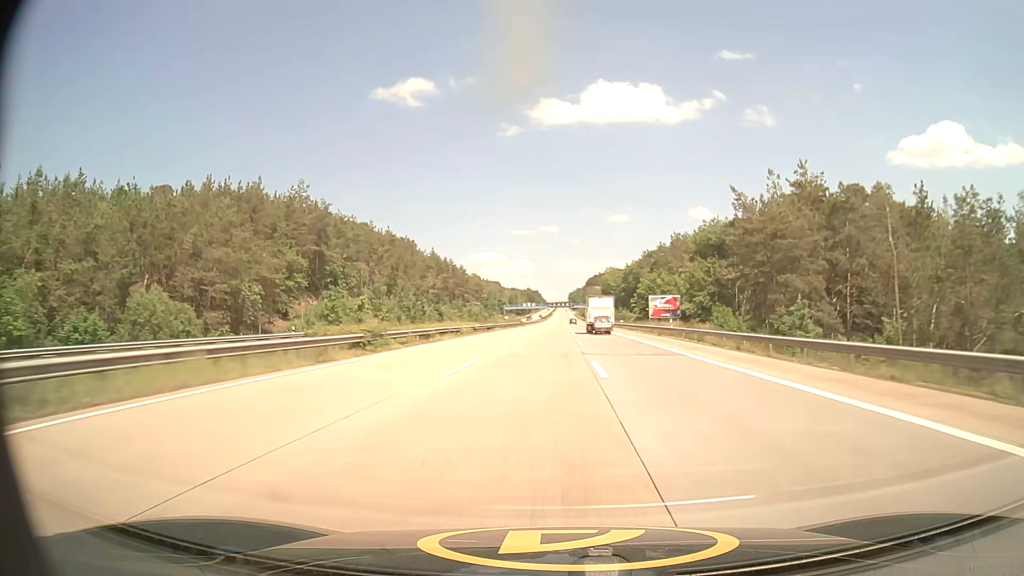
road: motorway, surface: asphalt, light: Day
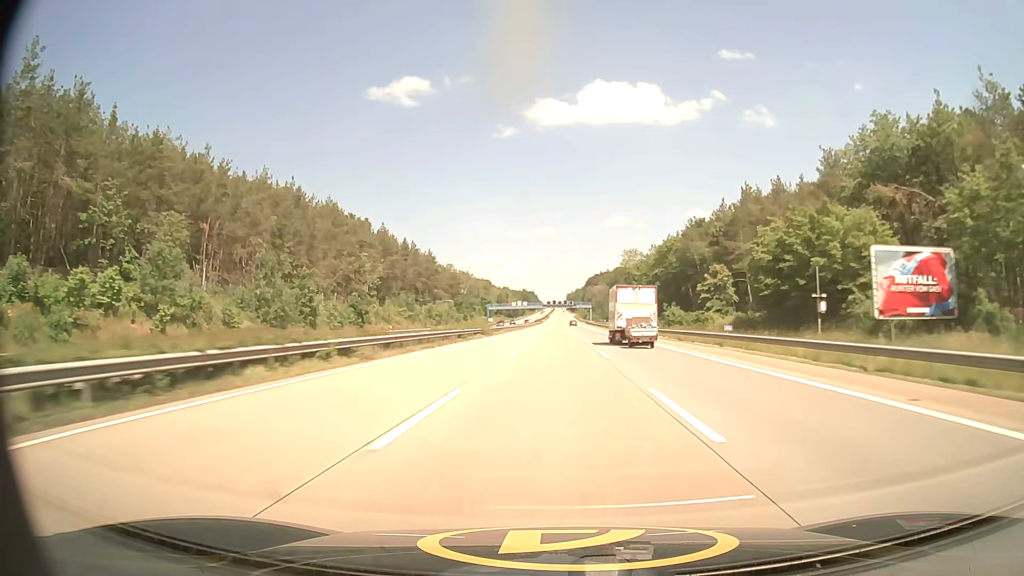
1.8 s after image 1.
(+0.1, +63.1) m; 0°
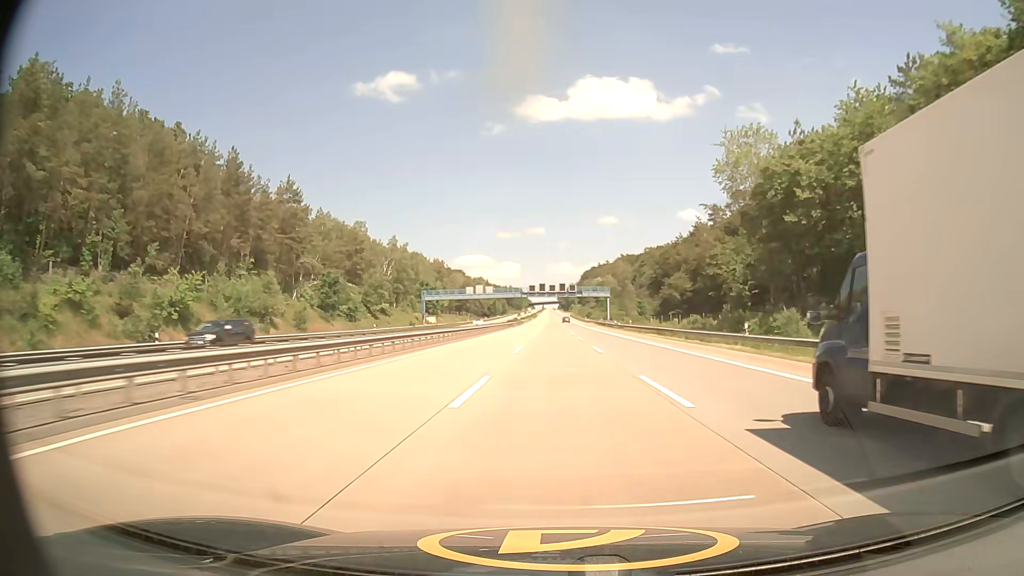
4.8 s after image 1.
(+0.5, +104.8) m; +1°
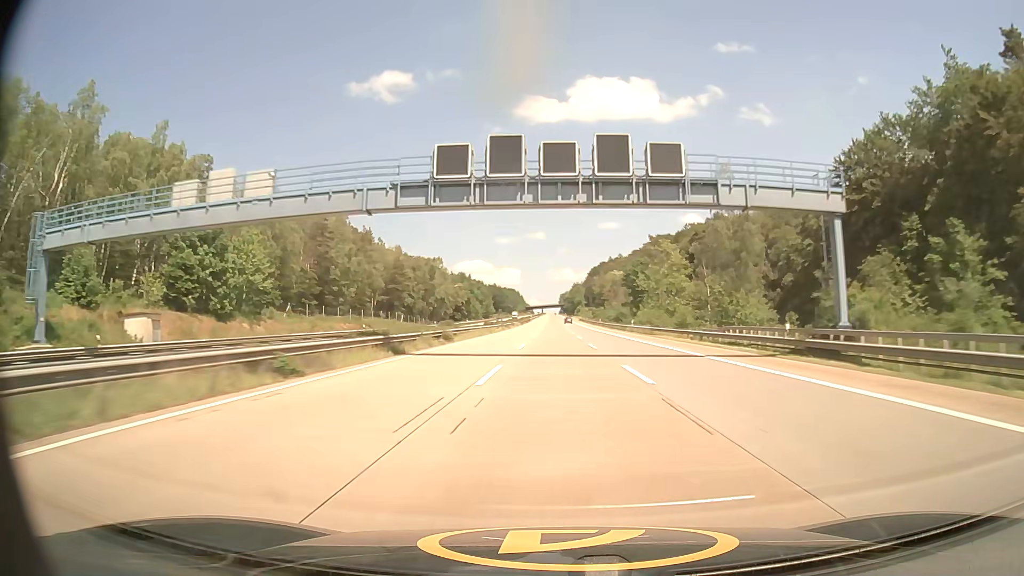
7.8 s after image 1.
(-0.2, +105.5) m; 0°
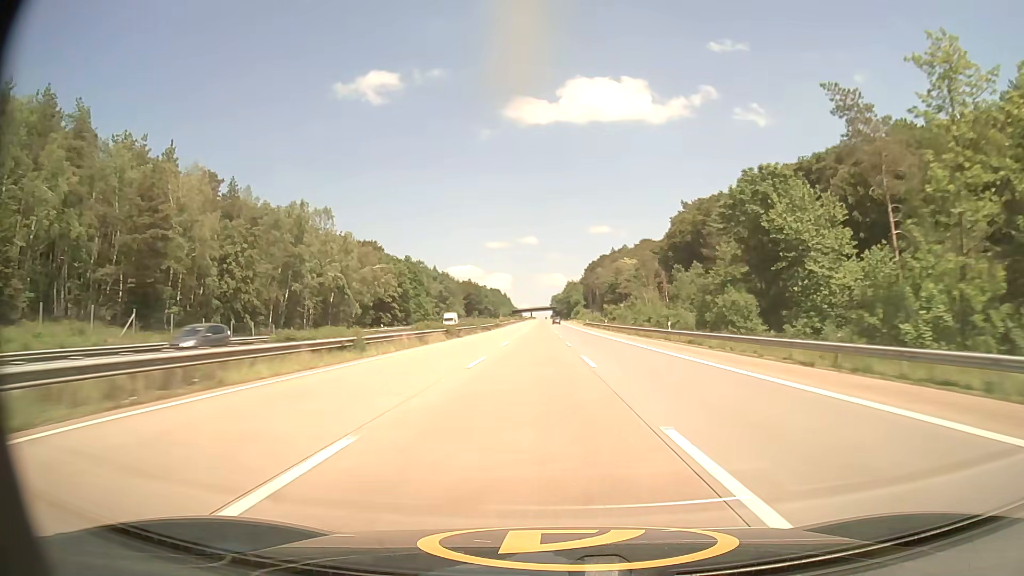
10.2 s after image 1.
(+0.5, +85.2) m; +1°
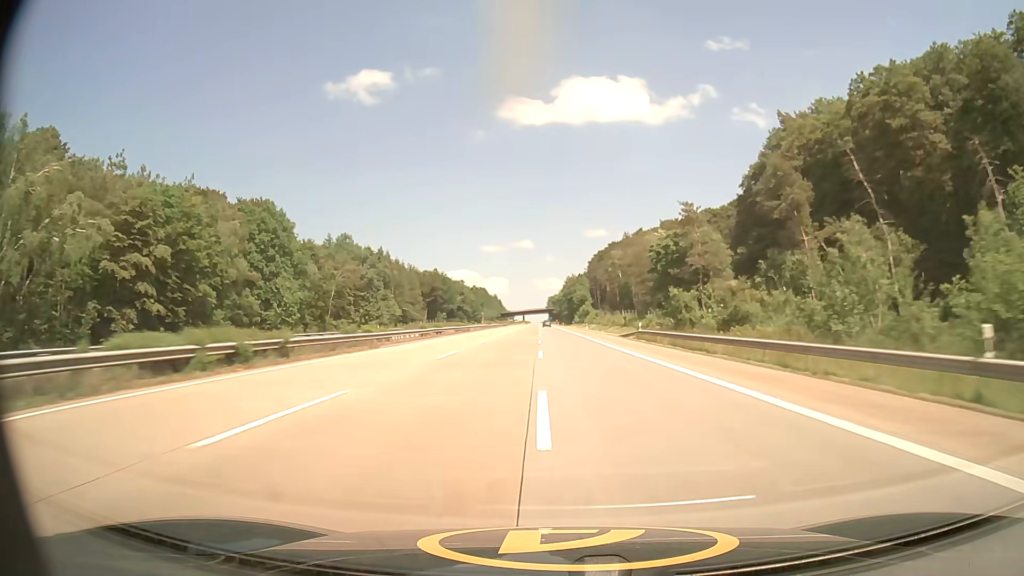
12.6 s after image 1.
(+0.2, +85.4) m; 0°
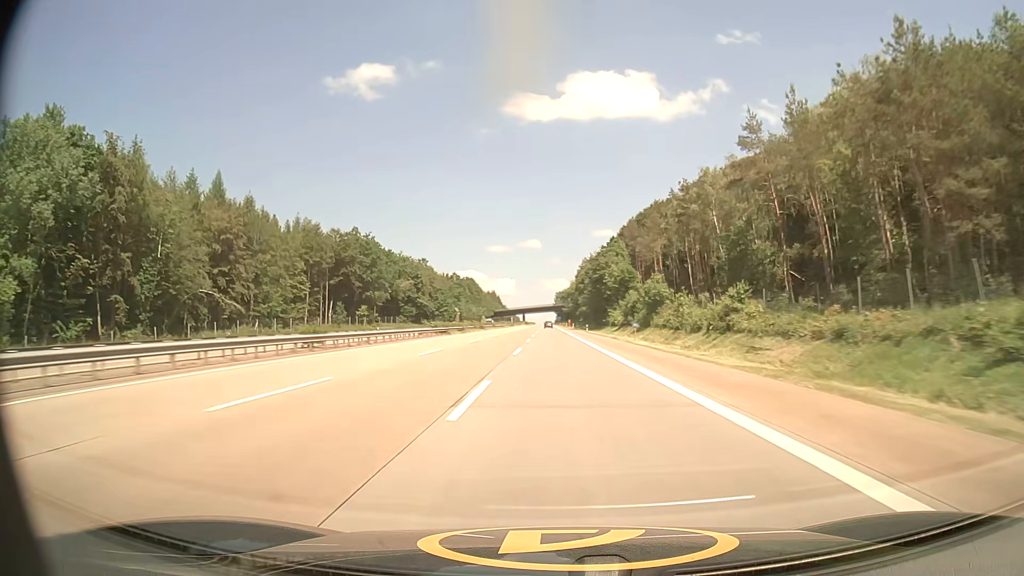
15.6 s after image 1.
(-0.9, +106.2) m; -1°
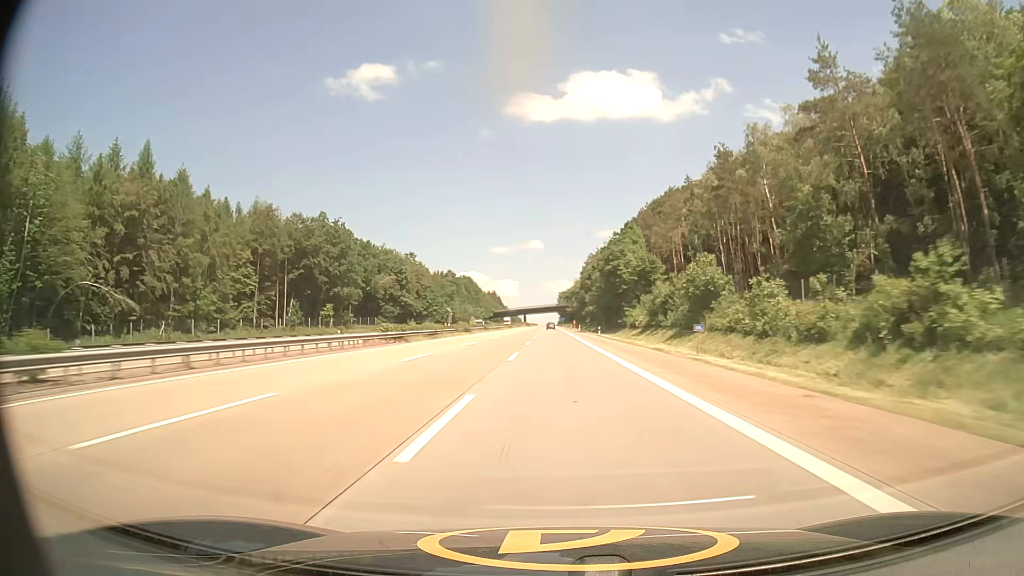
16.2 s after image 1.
(0.0, +21.0) m; 0°
(0, +10) (0, +20) (0, +30) (0, +40) (0, +50) (0, +60) (0, +70) (0, +80) (0, +90) (0, +100) m
